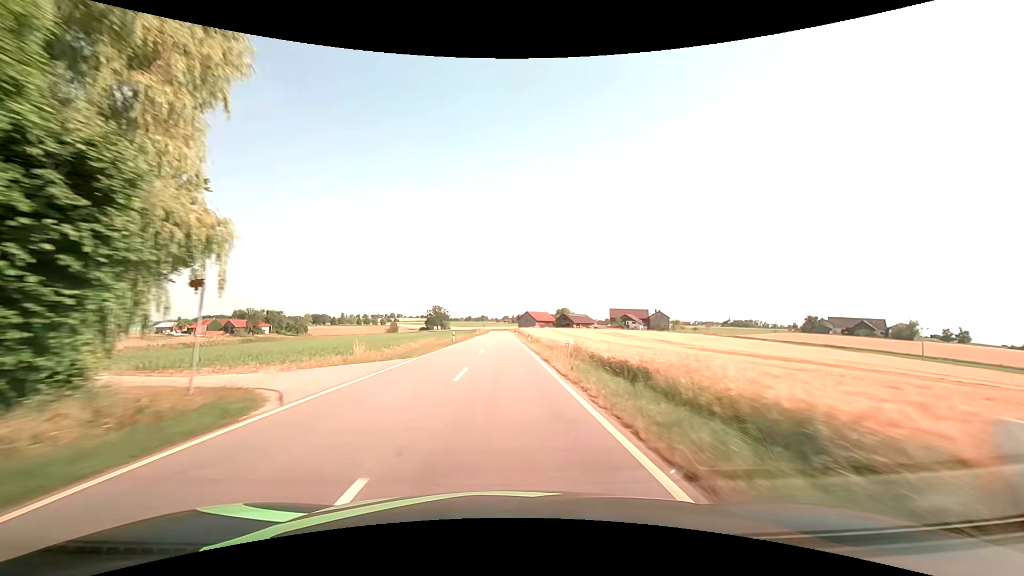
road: tertiary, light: Day
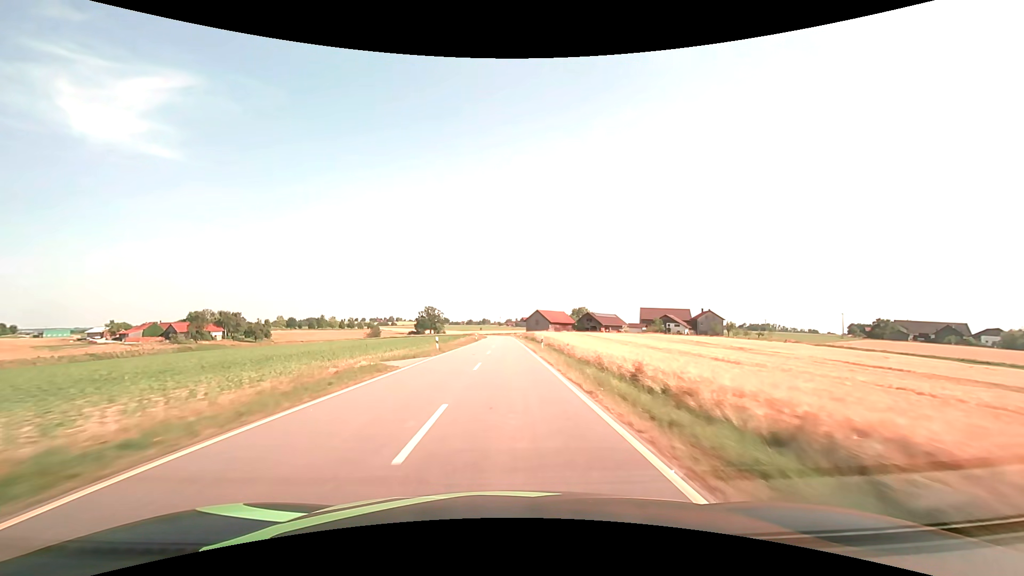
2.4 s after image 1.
(-0.7, +56.4) m; -1°
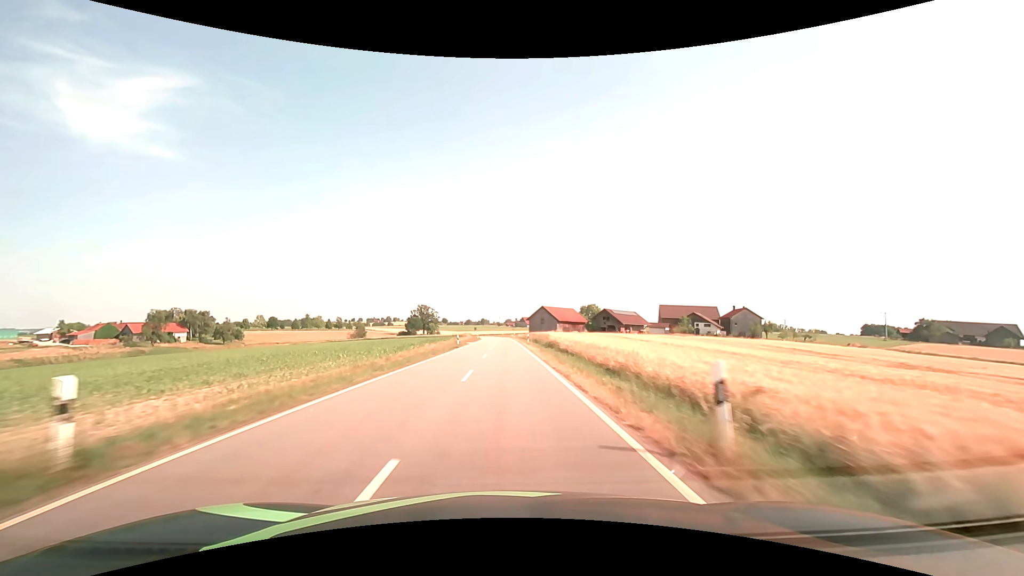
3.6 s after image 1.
(0.0, +28.2) m; 0°
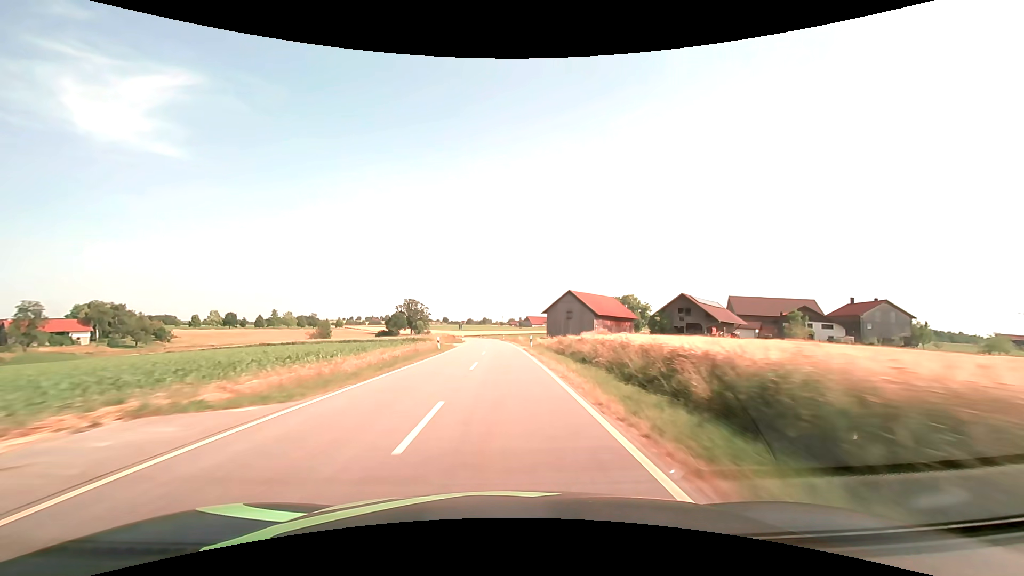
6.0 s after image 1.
(-0.1, +56.6) m; 0°
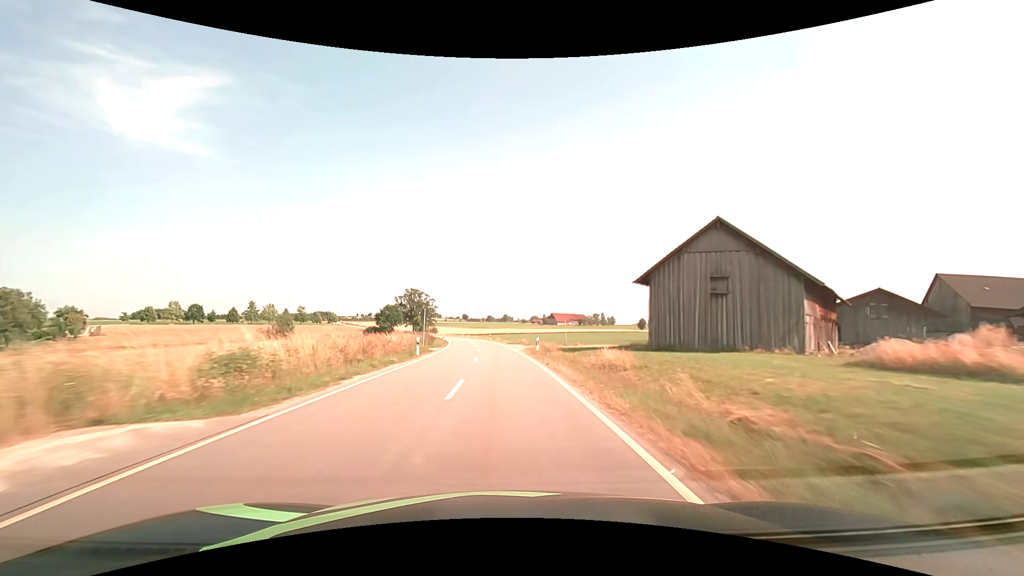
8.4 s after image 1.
(-1.1, +56.7) m; -2°
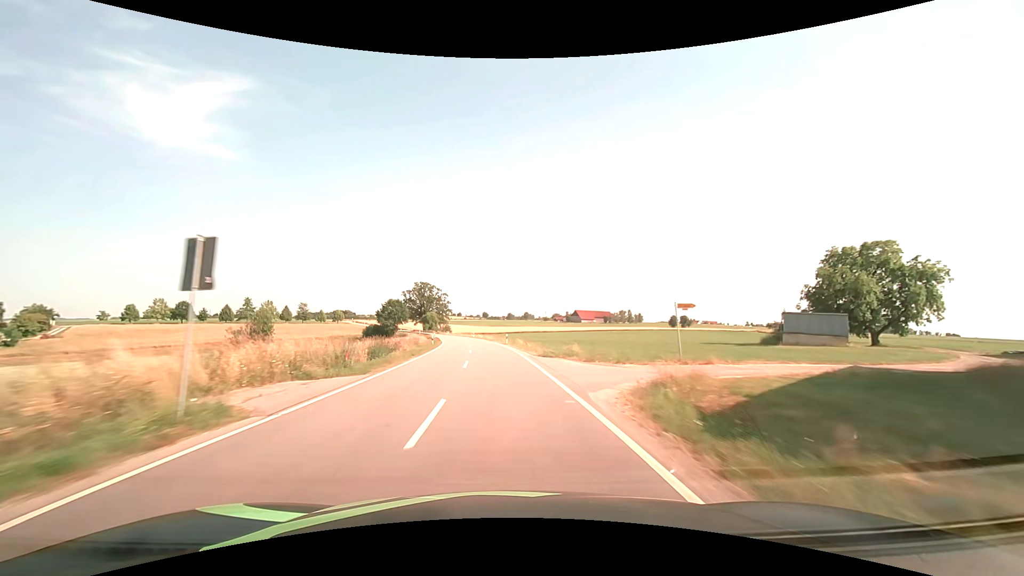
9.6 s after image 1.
(-0.5, +28.4) m; -2°
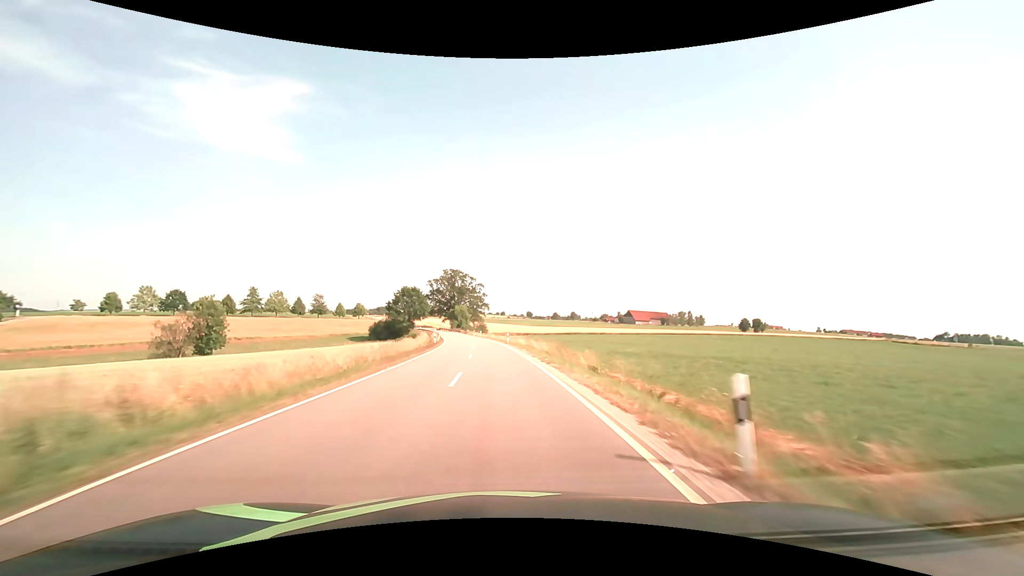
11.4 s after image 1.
(-1.9, +42.6) m; -5°
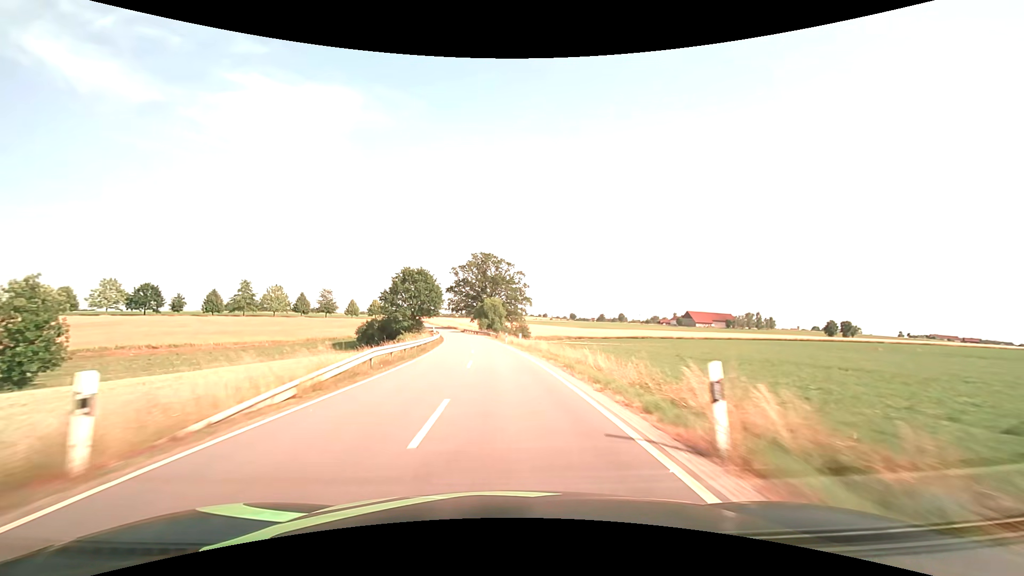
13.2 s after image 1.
(-1.9, +42.7) m; -5°
(0, +10) (0, +20) (-1, +30) (-2, +40) (-3, +50) (-4, +60) (-5, +70) (-6, +80) (-8, +90) (-10, +99) m
